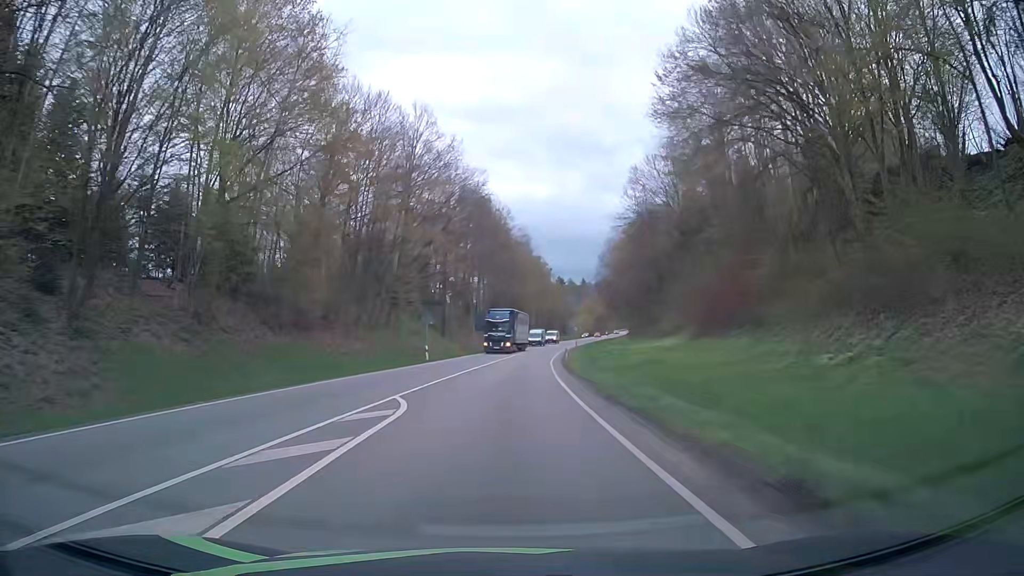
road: primary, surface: asphalt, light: Day
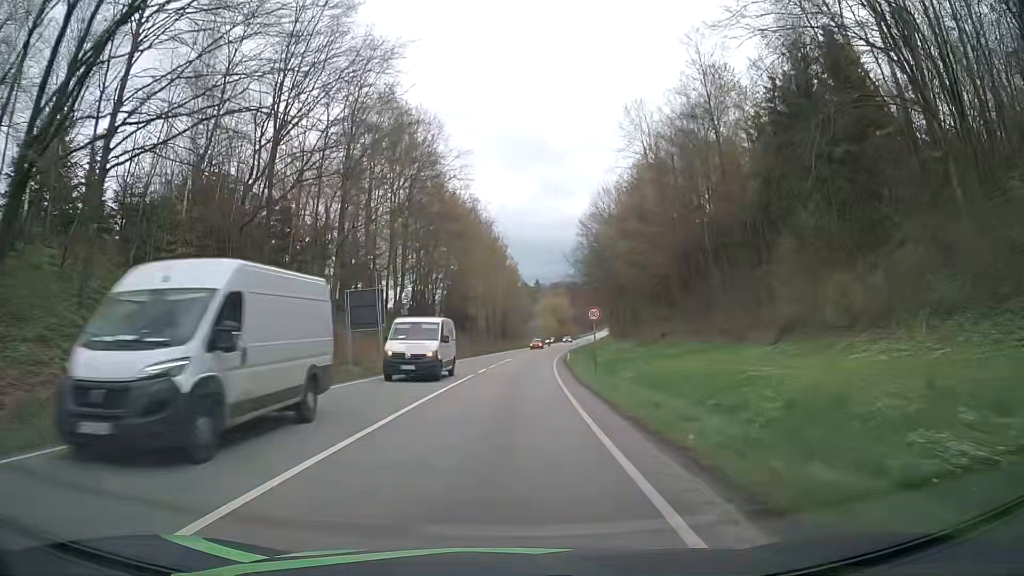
(+1.4, +48.0) m; +4°
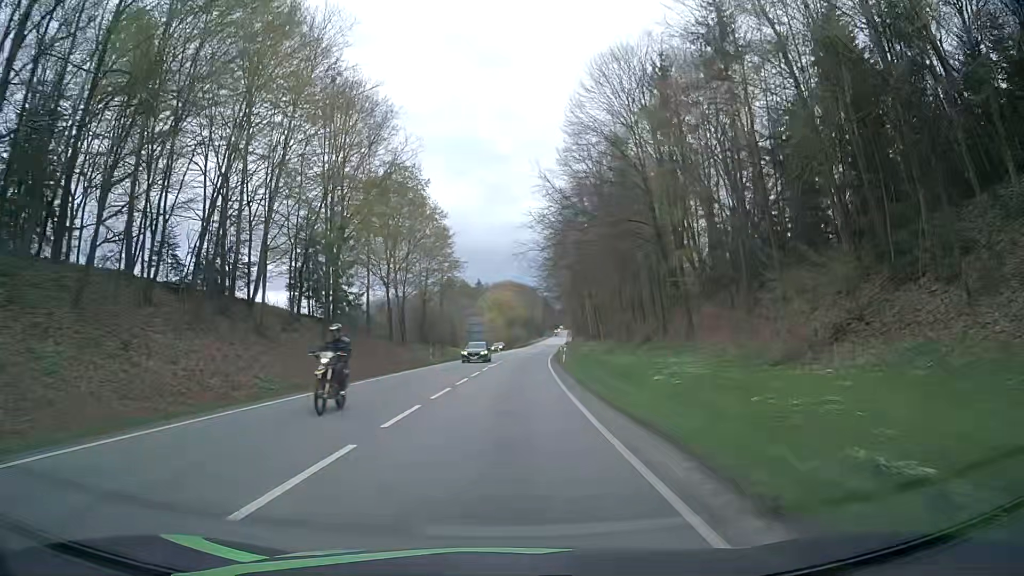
(+1.8, +50.1) m; +5°
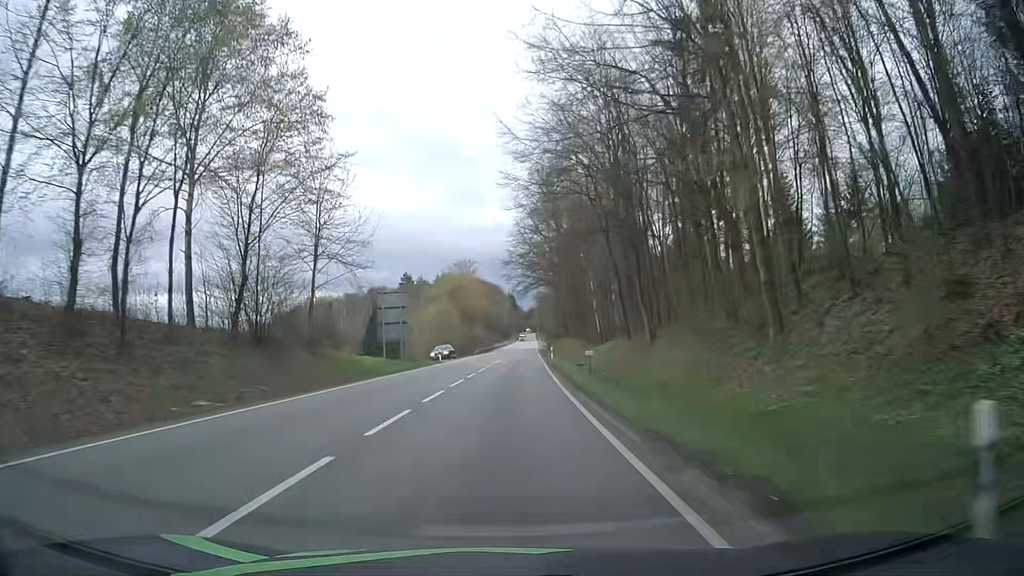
(+1.1, +43.1) m; +3°
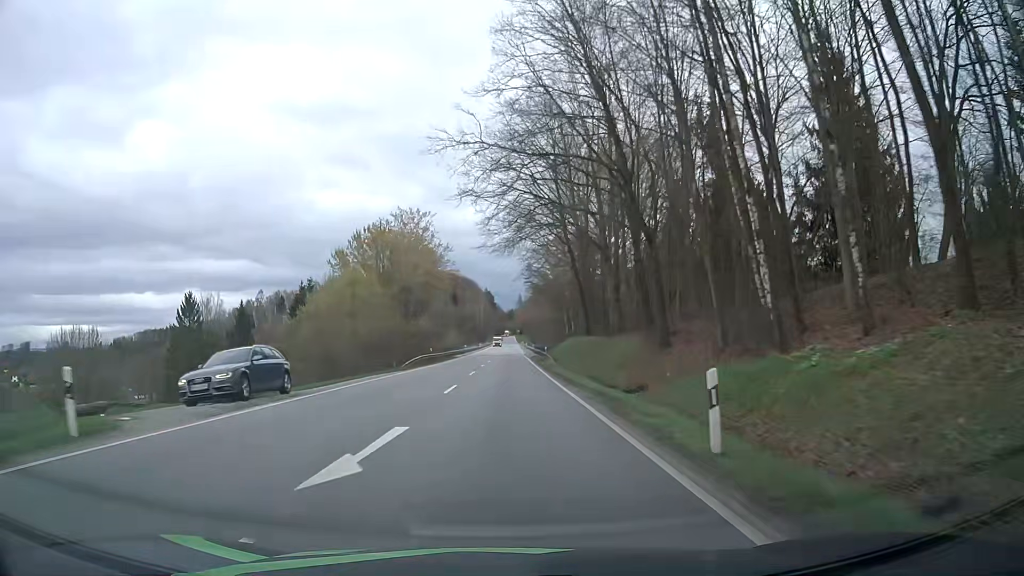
(+0.6, +45.6) m; +1°
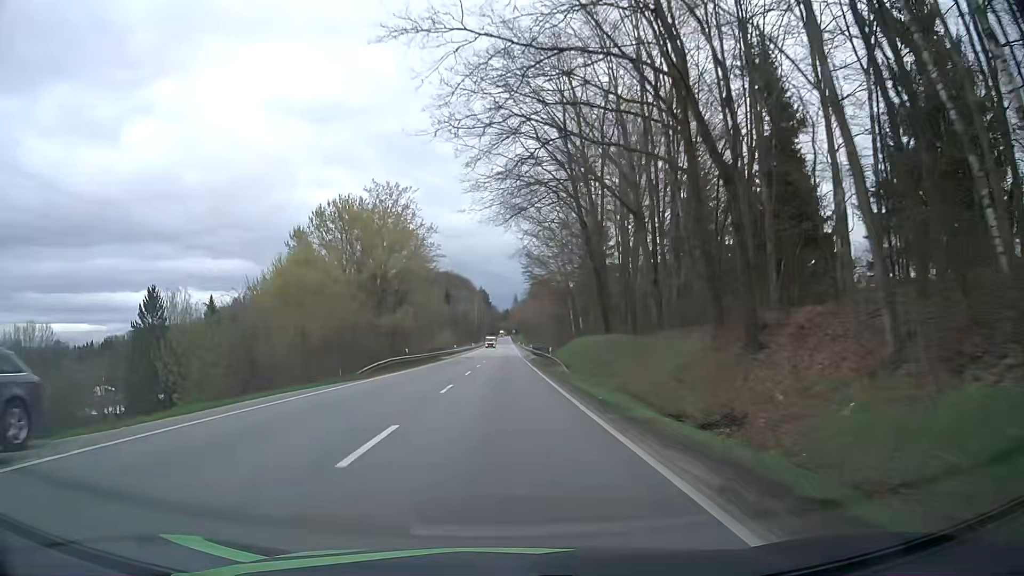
(+0.1, +11.8) m; +1°
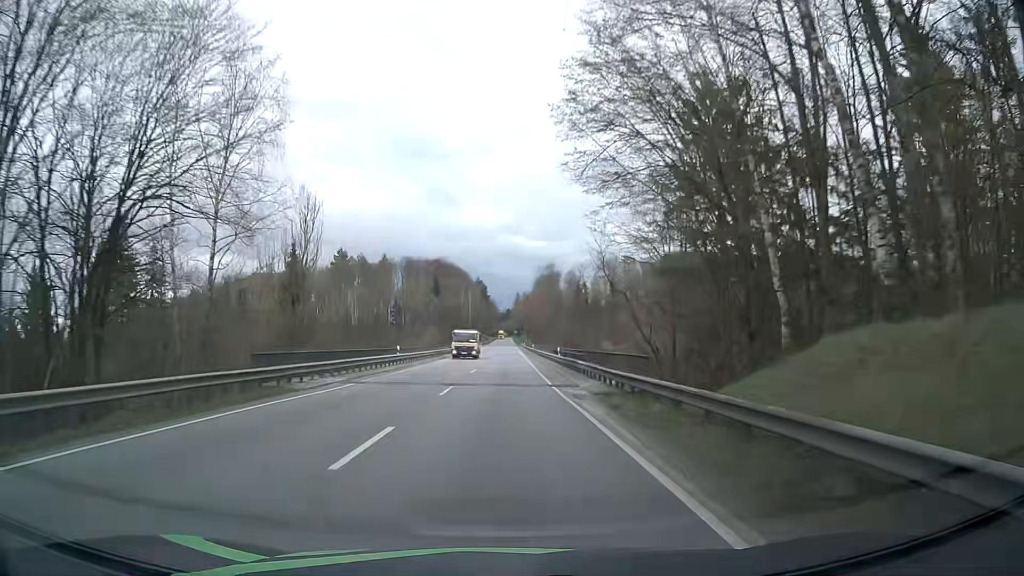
(-0.2, +48.3) m; 0°
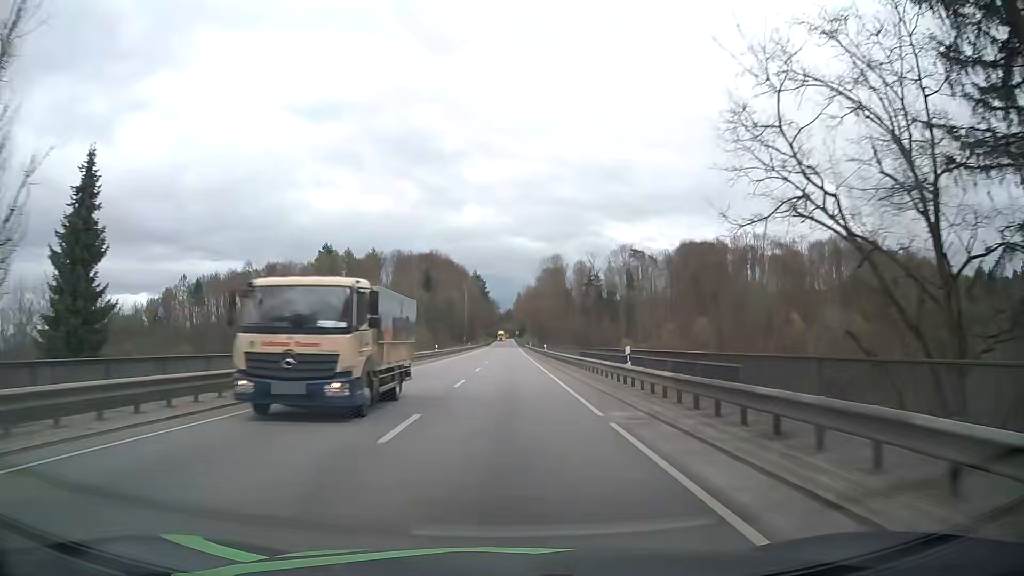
(+0.1, +24.8) m; 0°
(0, +10) (0, +20) (0, +30) (0, +40) (0, +50) (0, +60) (0, +70) (0, +80) (0, +90) (0, +100) m
